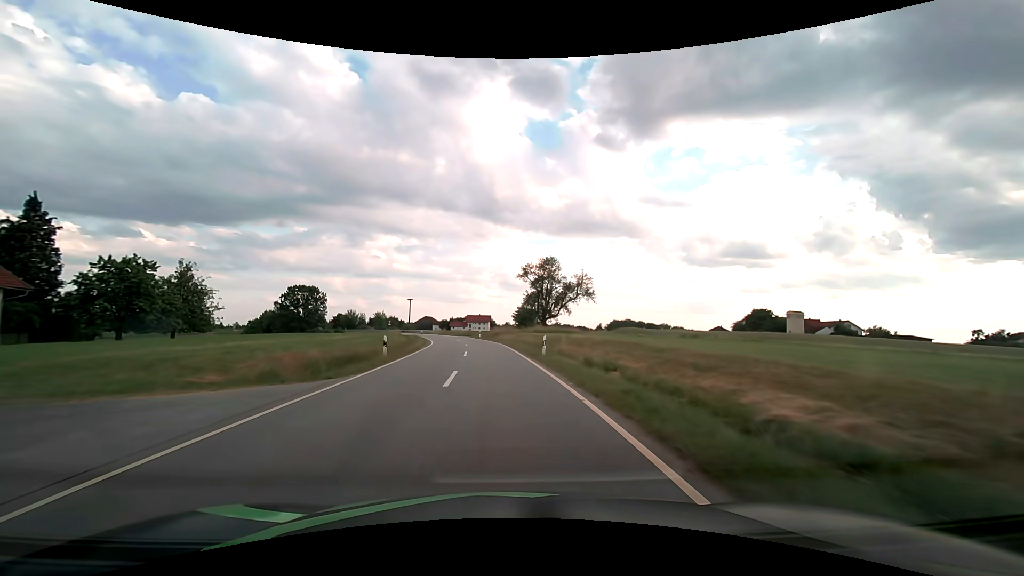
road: tertiary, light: Day
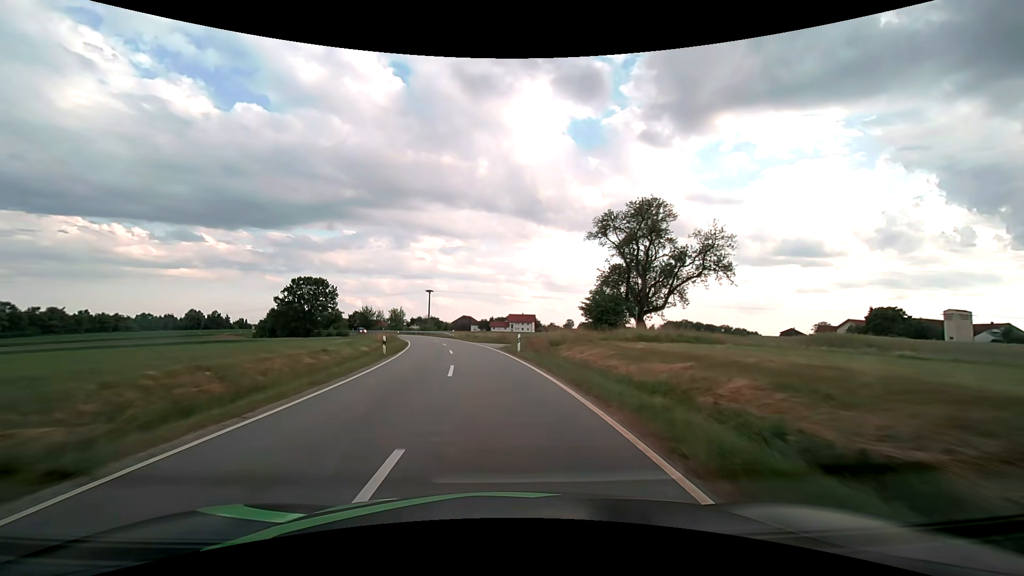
(-1.5, +33.9) m; -5°
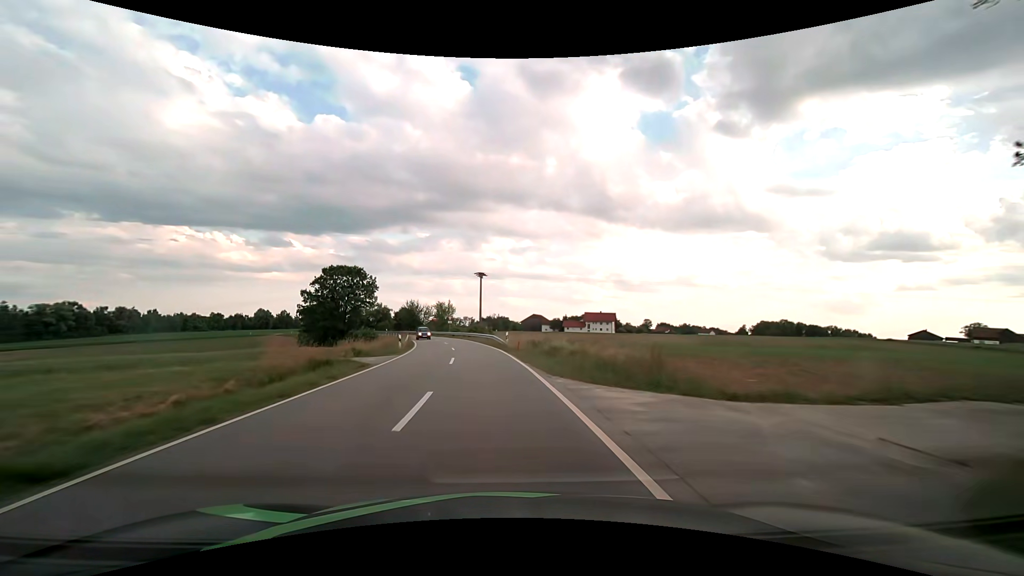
(-2.0, +31.6) m; -8°
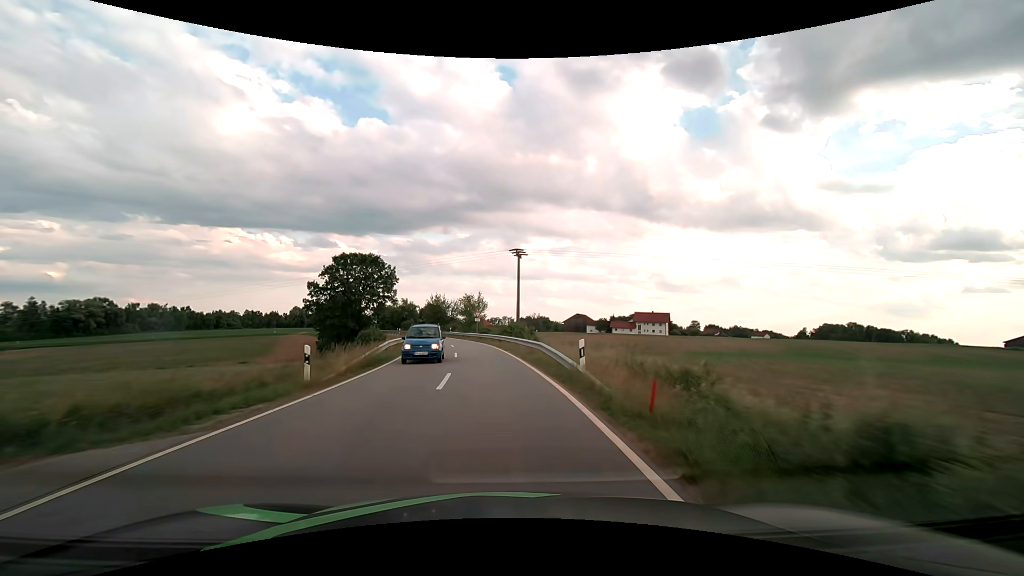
(-0.8, +19.8) m; -5°
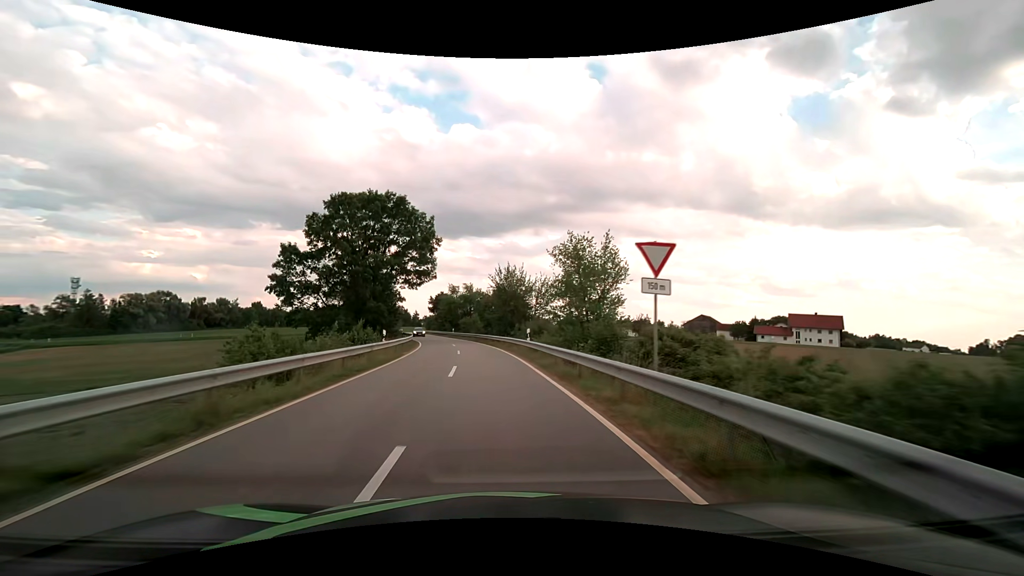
(-4.1, +45.7) m; -10°
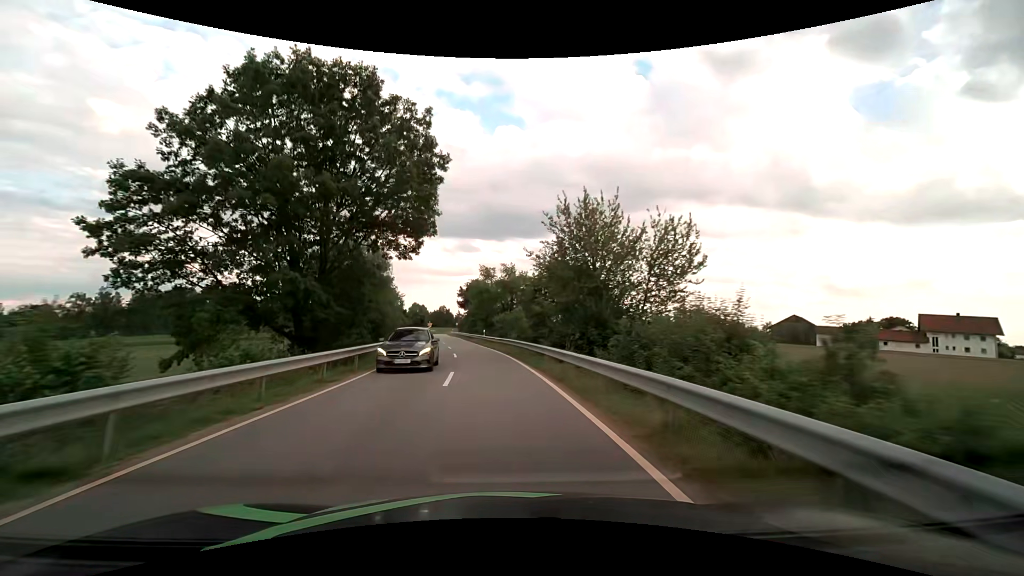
(-1.3, +26.6) m; -5°
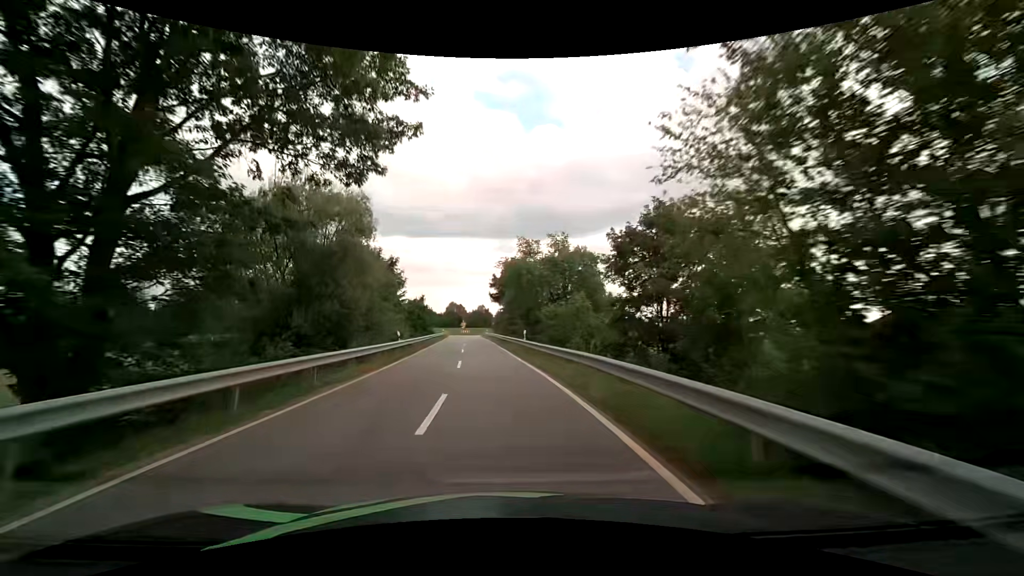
(-0.7, +17.7) m; -5°
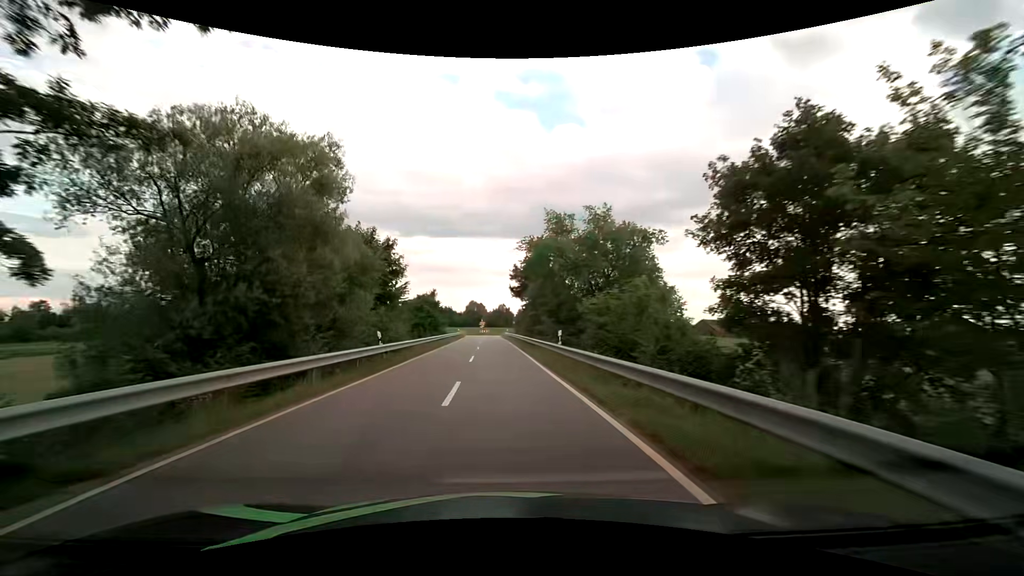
(-0.2, +8.9) m; -2°
(0, +10) (-1, +20) (-1, +30) (-1, +40) (-2, +50) (-2, +60) (-3, +70) (-3, +80) (-3, +90) (0, +99) m
